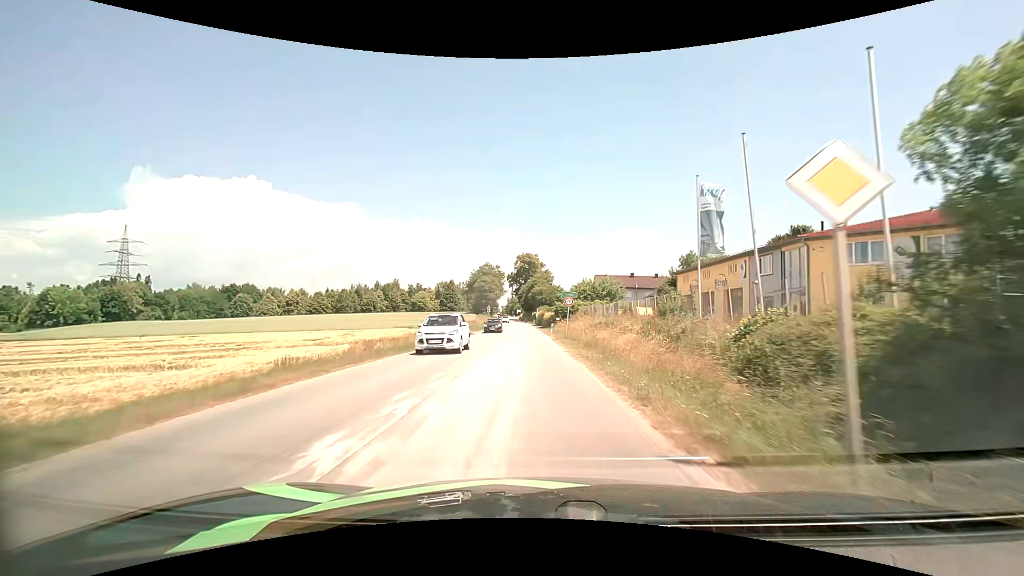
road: secondary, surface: asphalt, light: Day
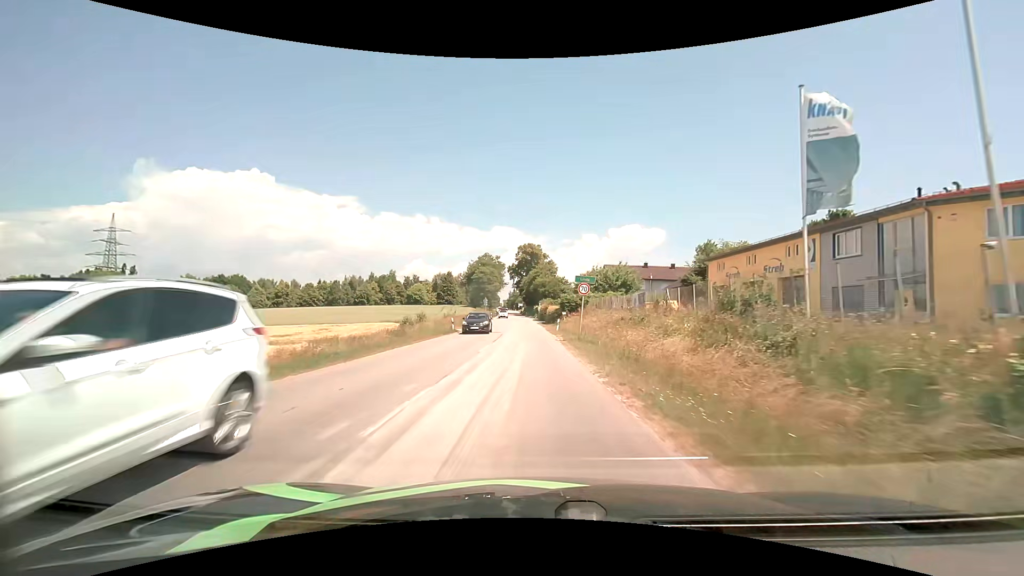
(0.0, +9.7) m; 0°
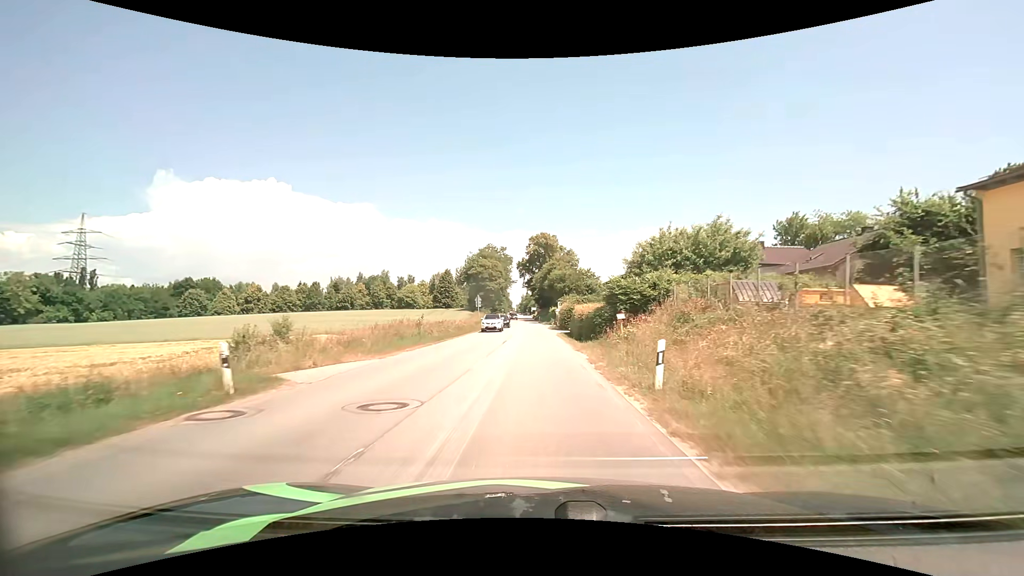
(-0.4, +28.6) m; -2°
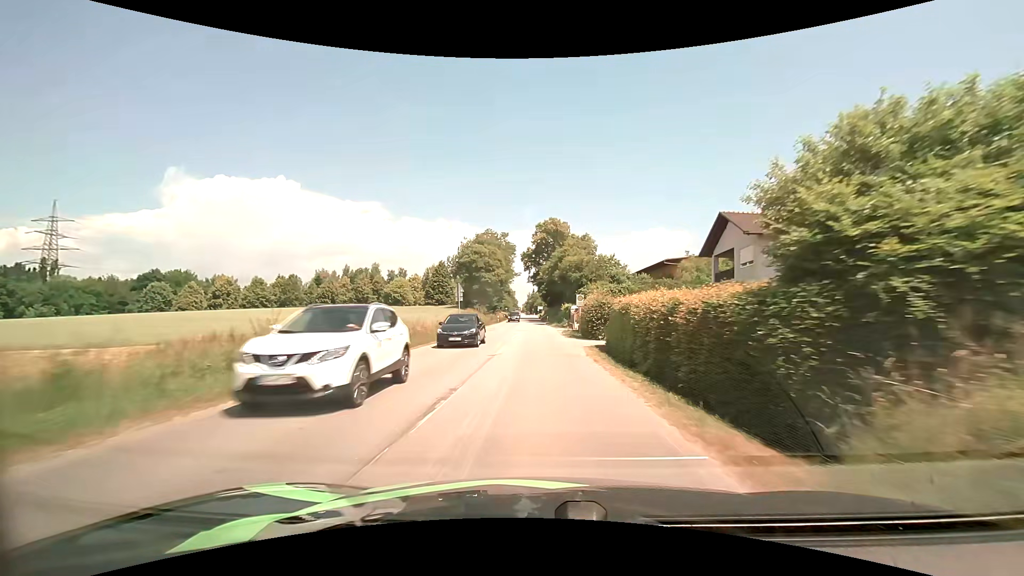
(-0.1, +19.1) m; -1°
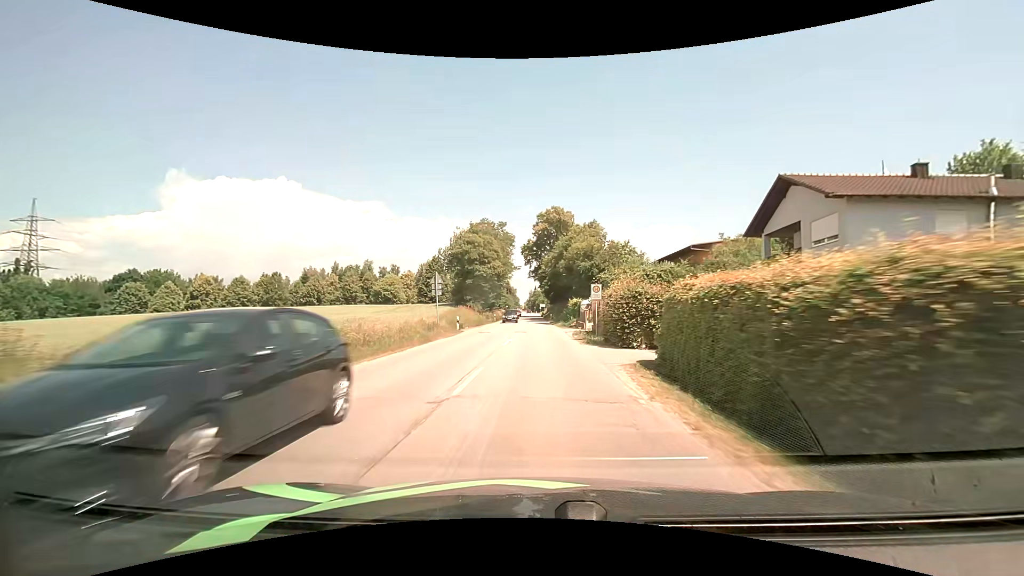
(0.0, +9.7) m; 0°
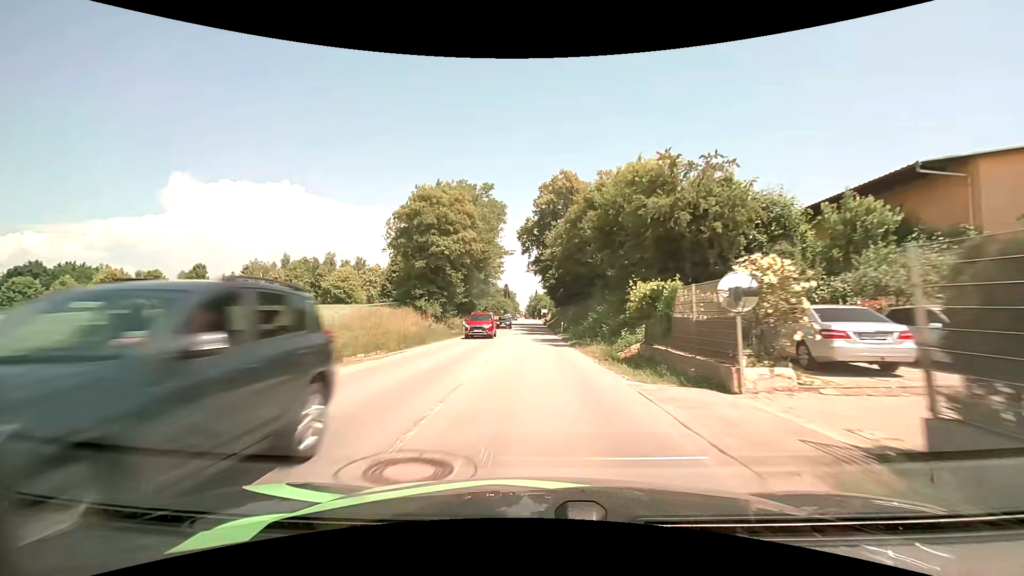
(-0.1, +29.2) m; 0°
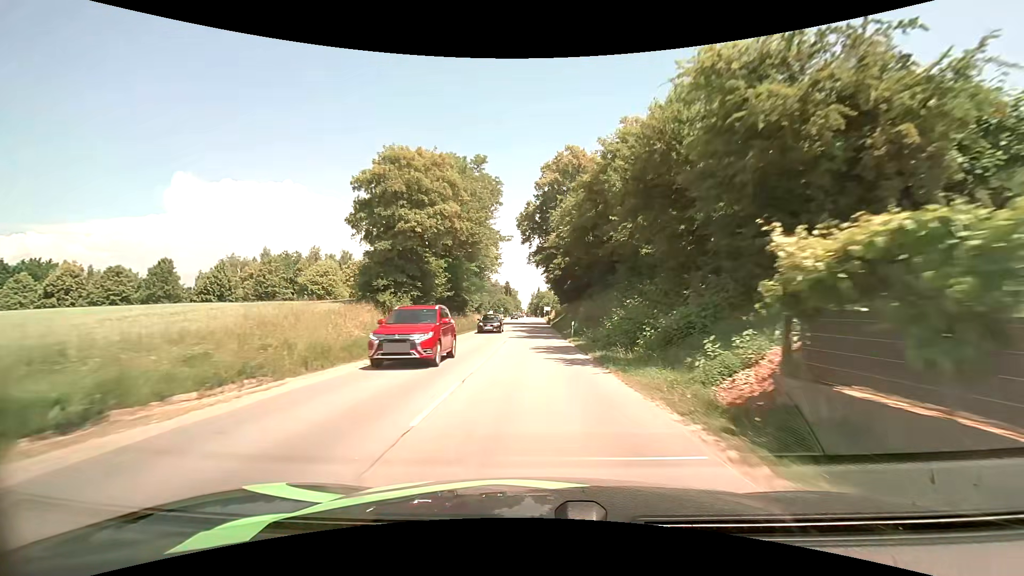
(0.0, +9.7) m; 0°
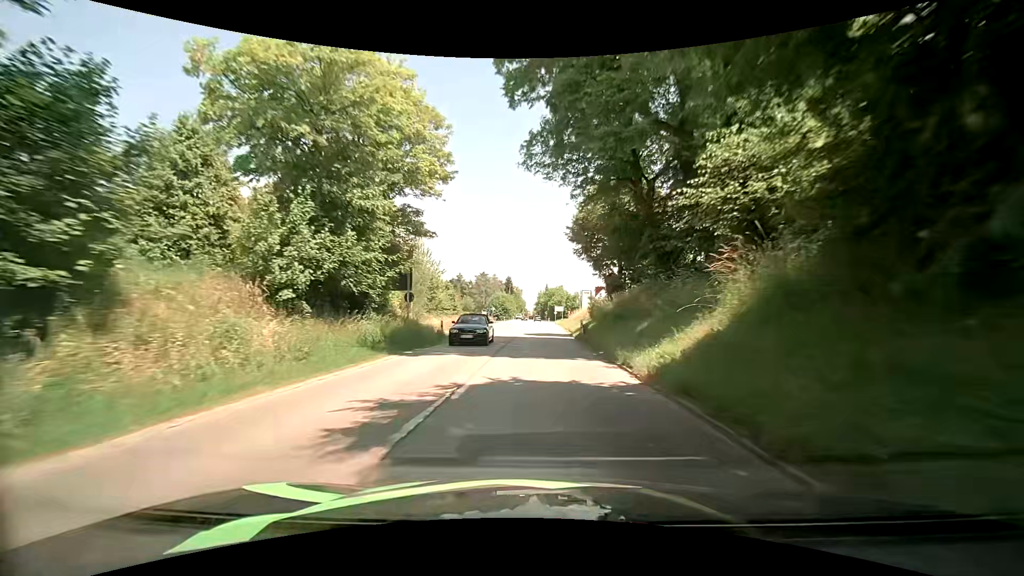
(-0.7, +48.7) m; -3°
(0, +10) (+1, +20) (+1, +30) (+2, +40) (+2, +50) (+3, +60) (+3, +70) (+4, +80) (+4, +90) (+4, +100) m
